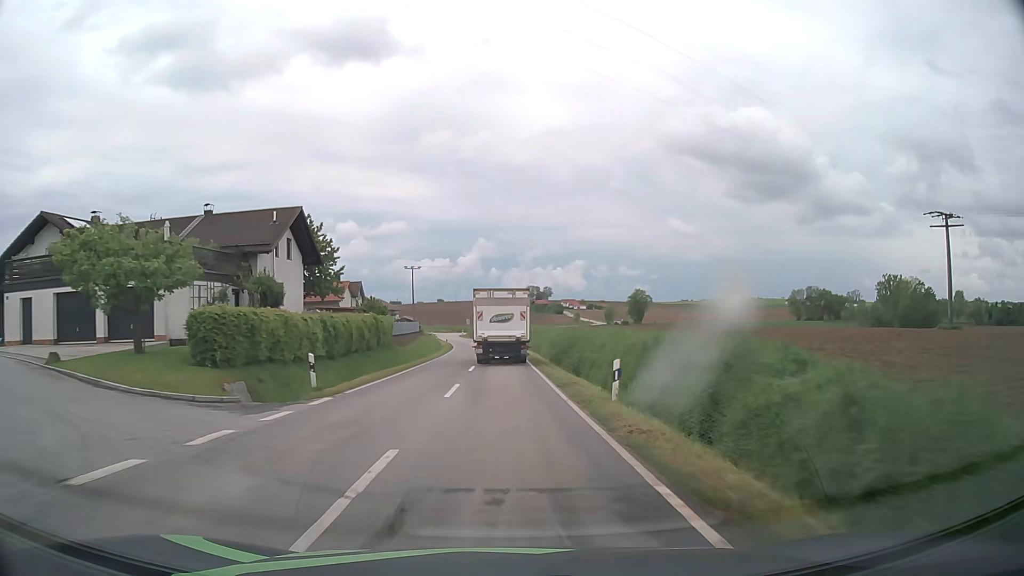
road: tertiary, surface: asphalt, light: Day
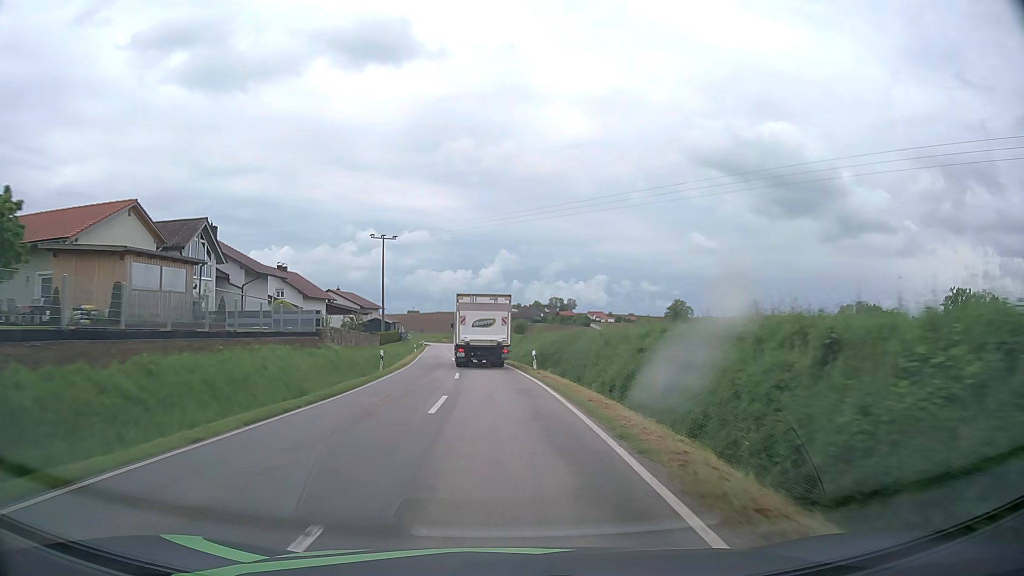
(-0.6, +50.6) m; -2°
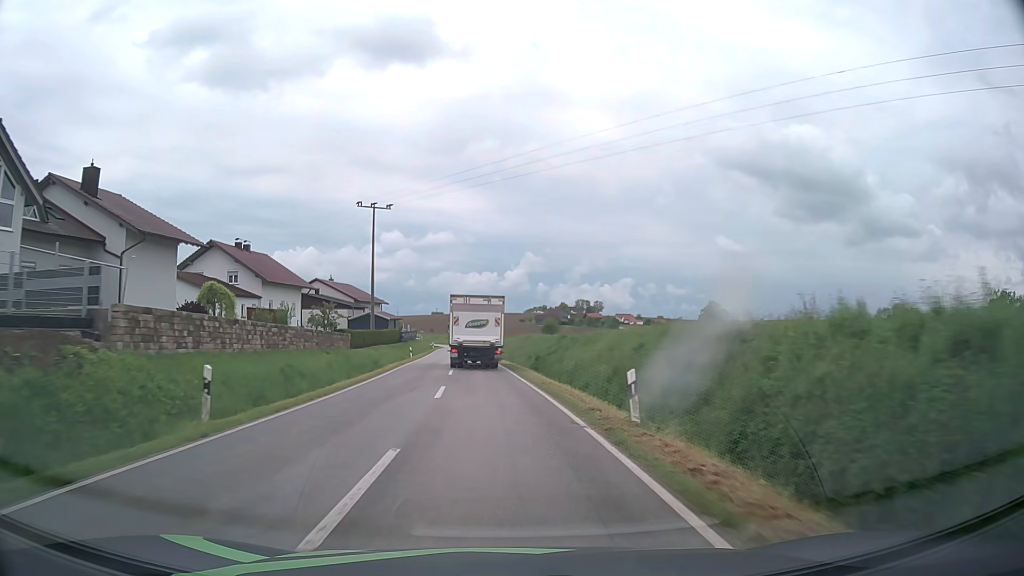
(-0.3, +20.4) m; -2°
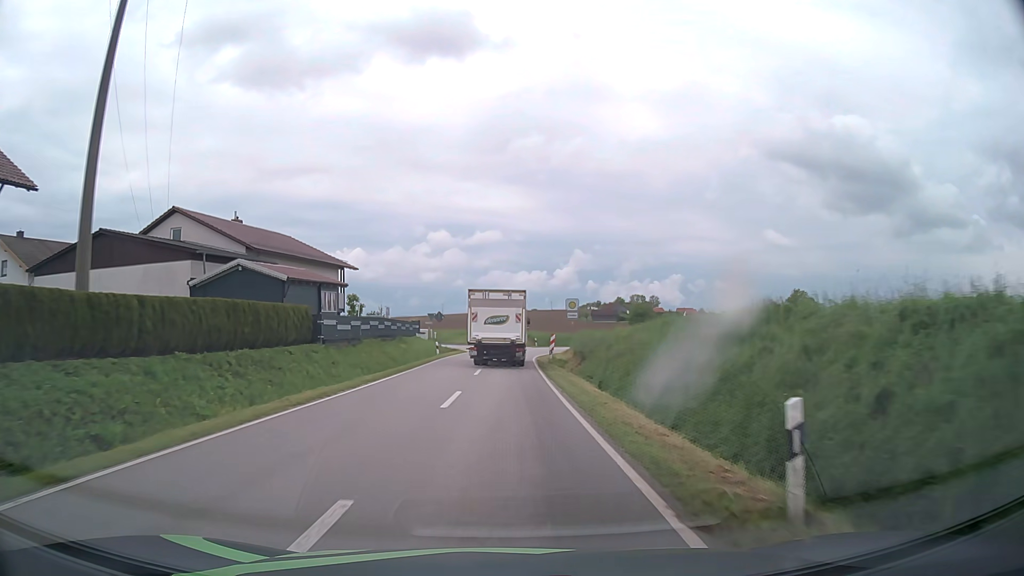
(-2.4, +50.2) m; -4°
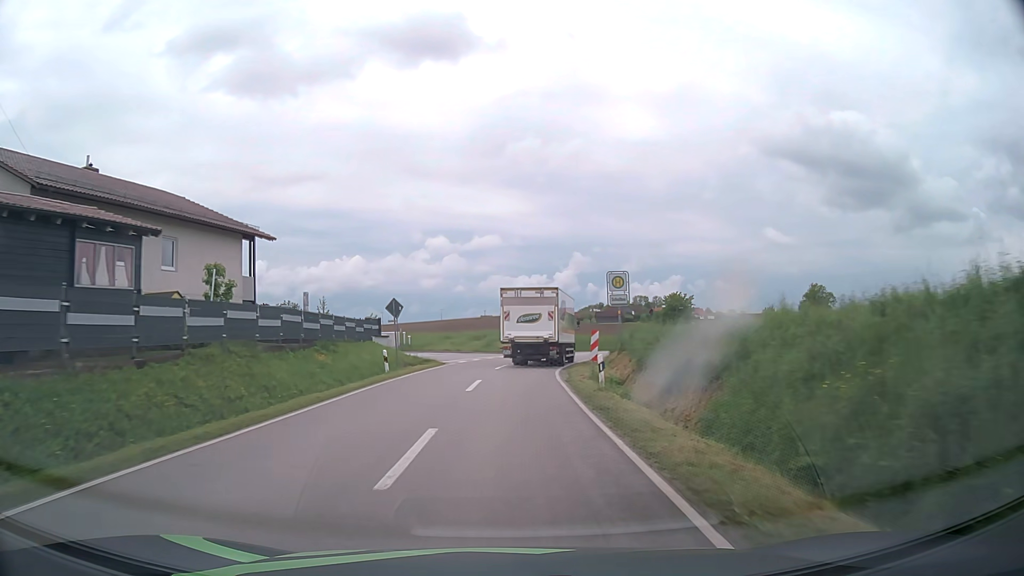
(0.0, +19.5) m; 0°
(0, +10) (0, +20) (+1, +30) (+3, +40) (+5, +49) (+9, +59) (+12, +68) (+16, +77) (+20, +87) (+23, +96) m
